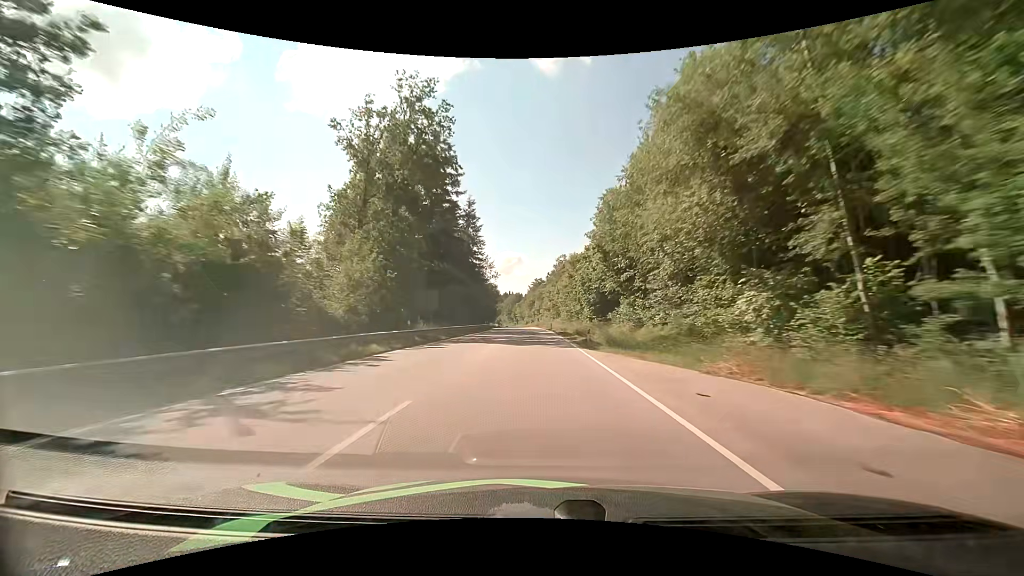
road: primary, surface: asphalt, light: Day
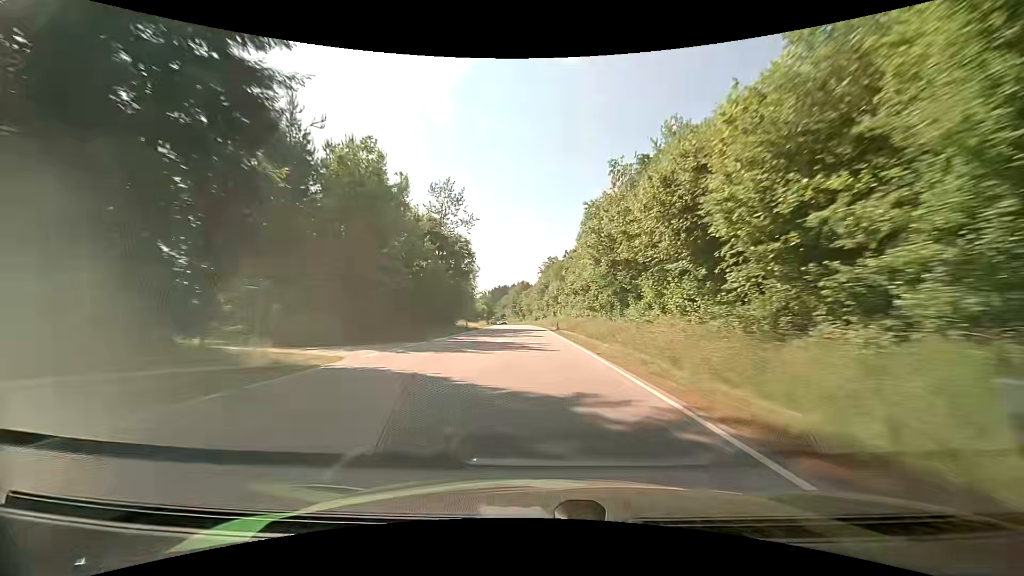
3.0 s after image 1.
(-1.0, +73.7) m; -1°
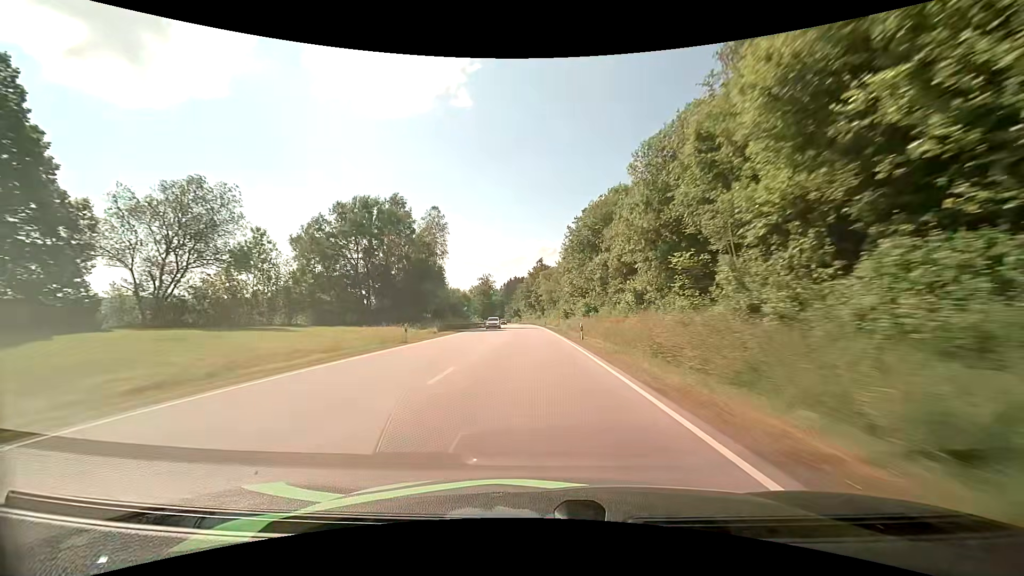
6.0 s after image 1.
(-1.5, +77.8) m; -2°
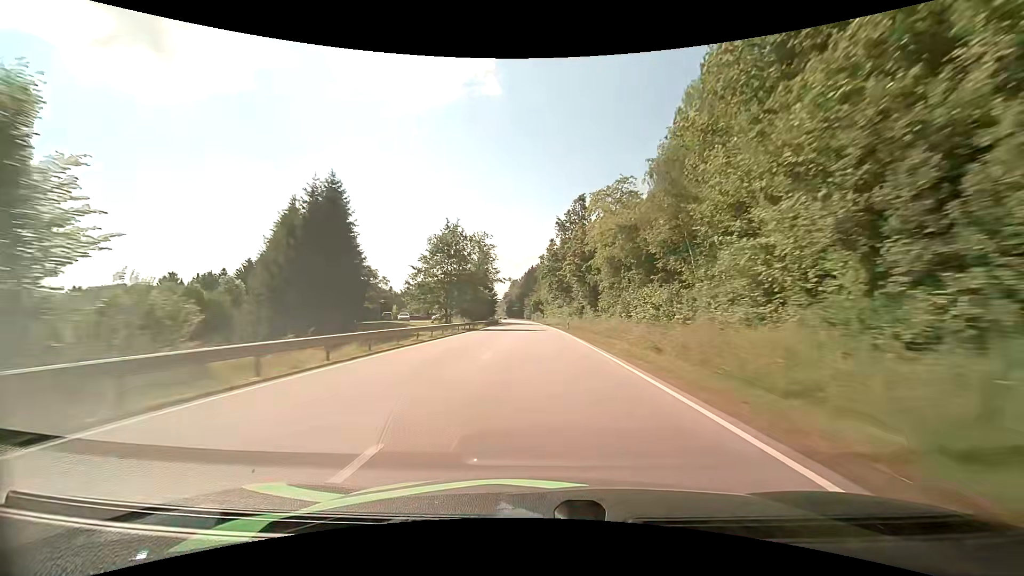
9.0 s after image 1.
(-2.5, +80.4) m; -3°
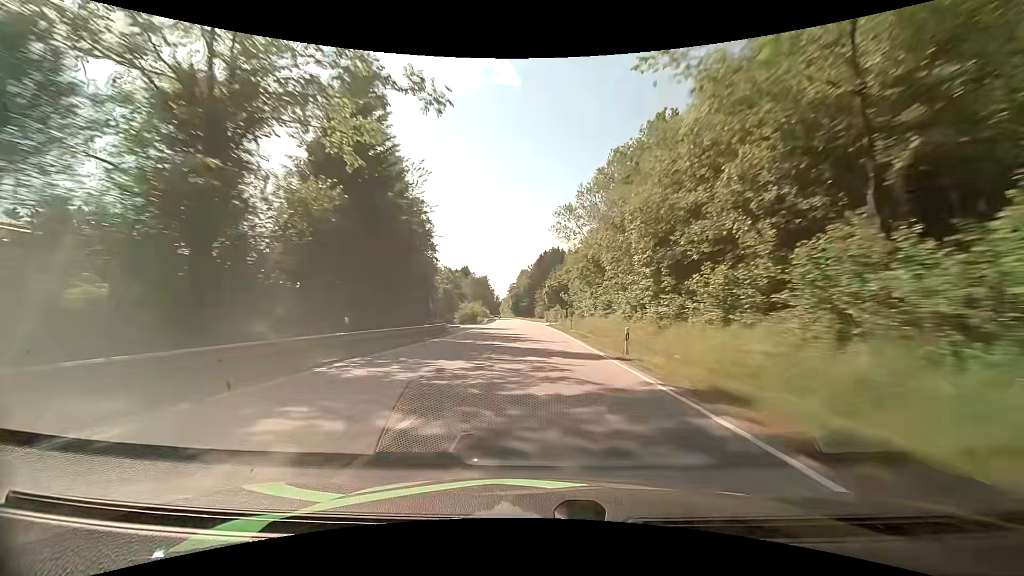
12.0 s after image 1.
(-1.6, +82.7) m; -2°
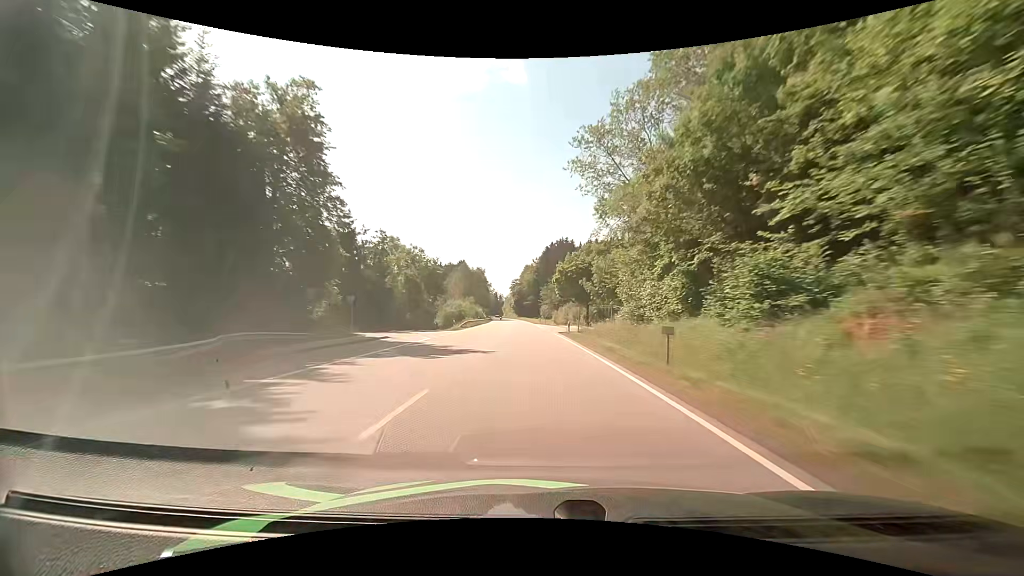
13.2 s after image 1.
(-0.2, +33.7) m; -1°
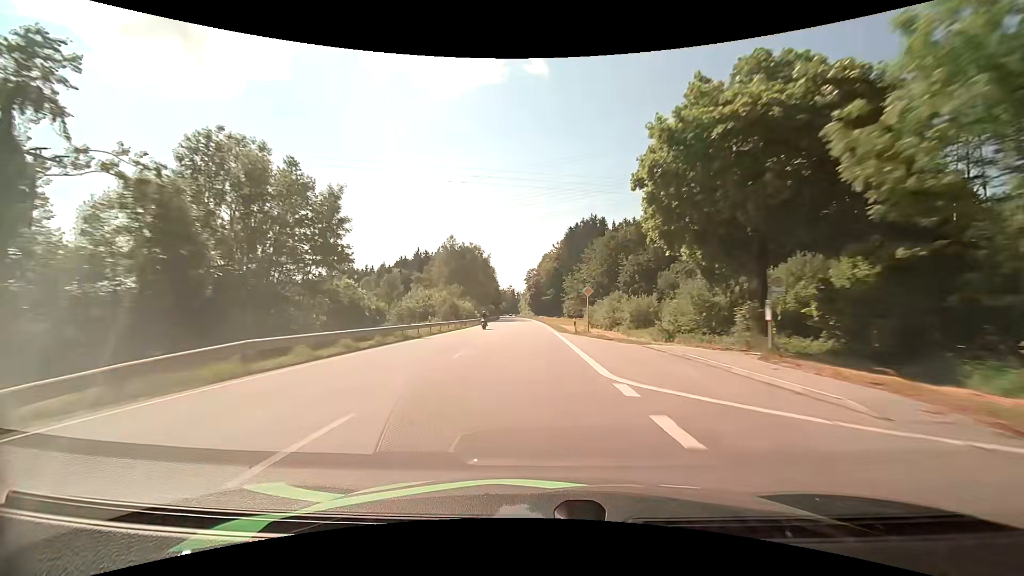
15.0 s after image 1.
(-0.5, +50.5) m; -2°
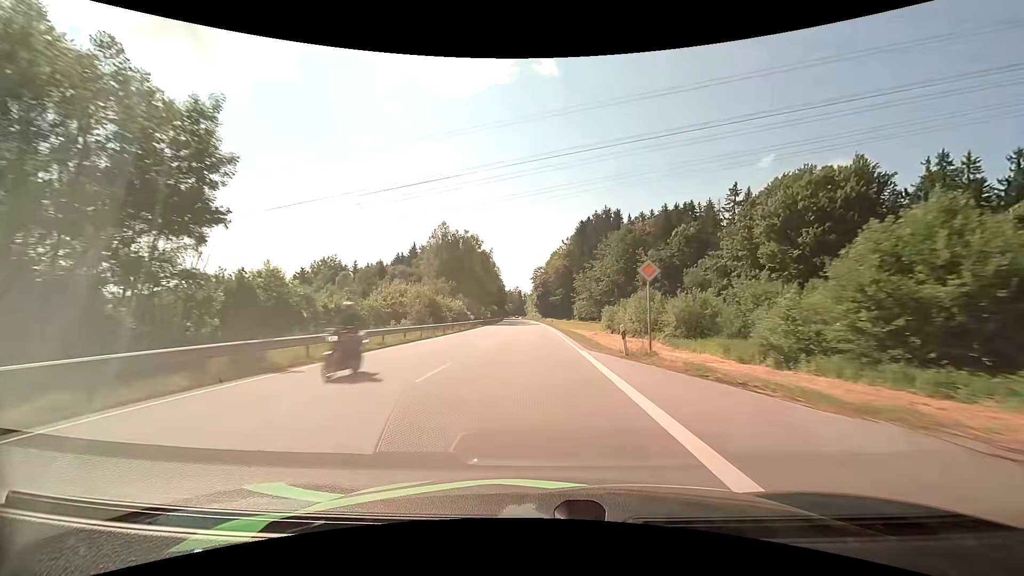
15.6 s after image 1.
(-0.1, +16.9) m; -1°
